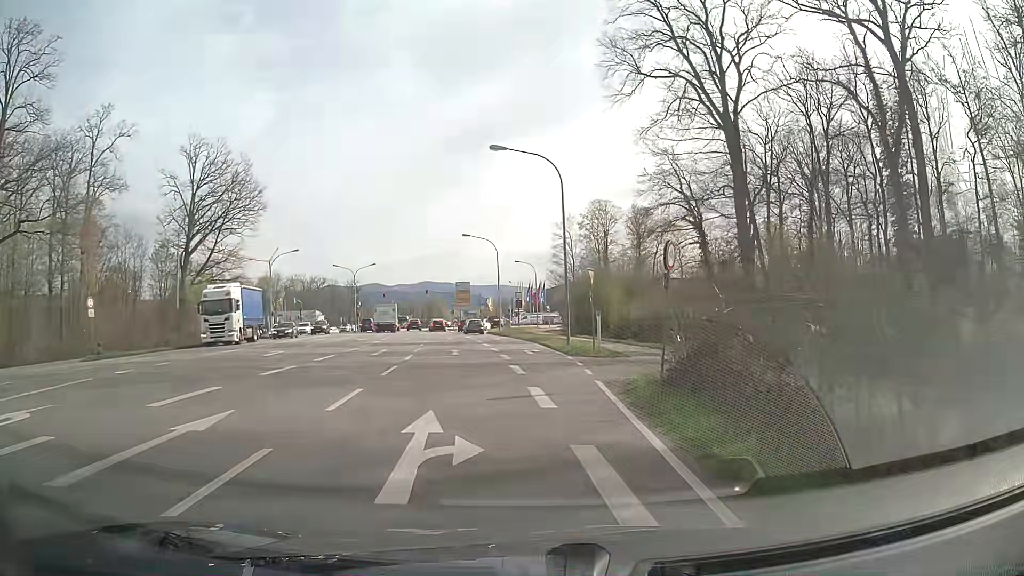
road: secondary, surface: asphalt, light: Day
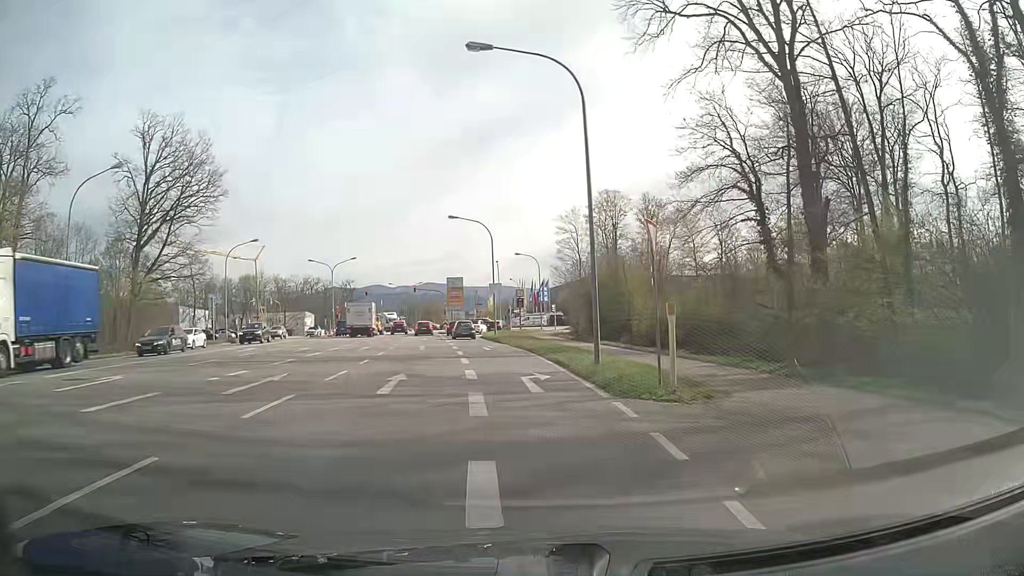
(-0.1, +12.6) m; -1°
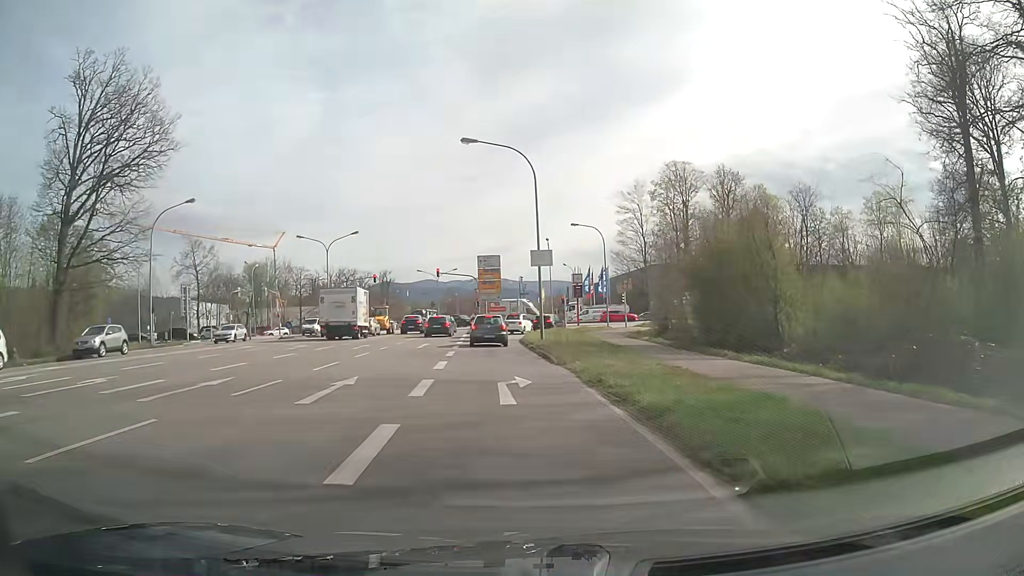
(-0.7, +21.9) m; -5°
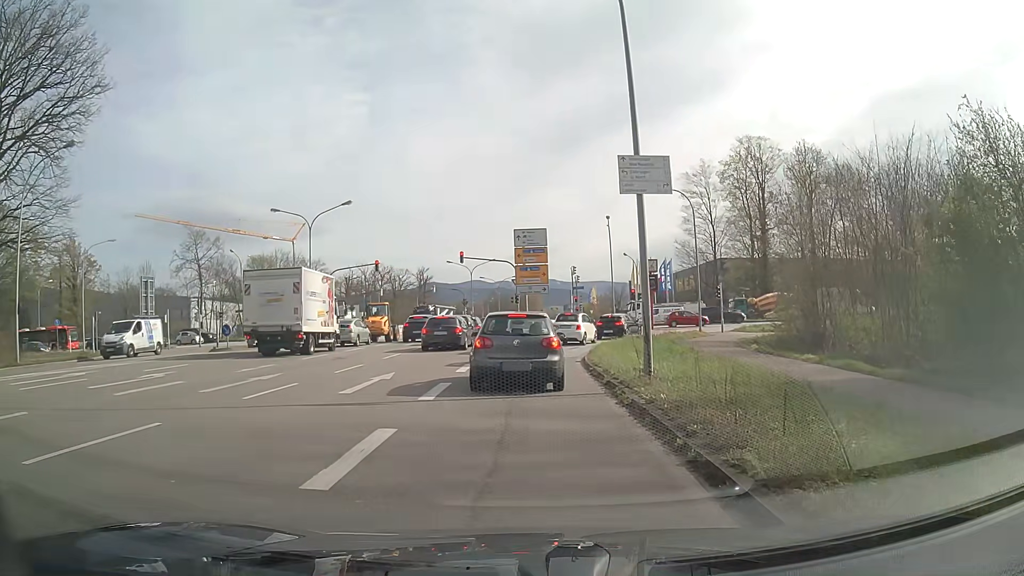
(-0.6, +17.7) m; -4°
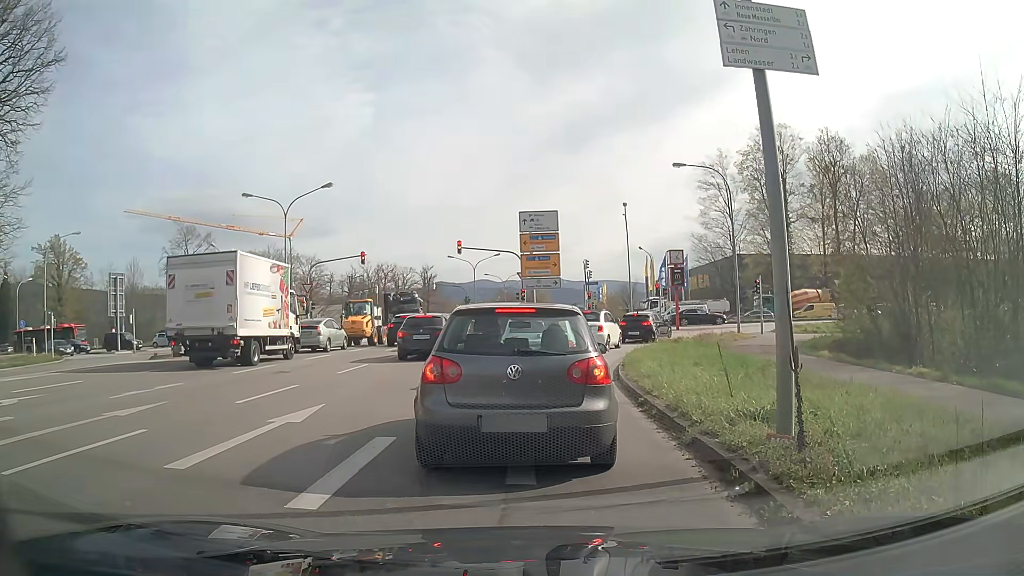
(0.0, +6.2) m; -1°
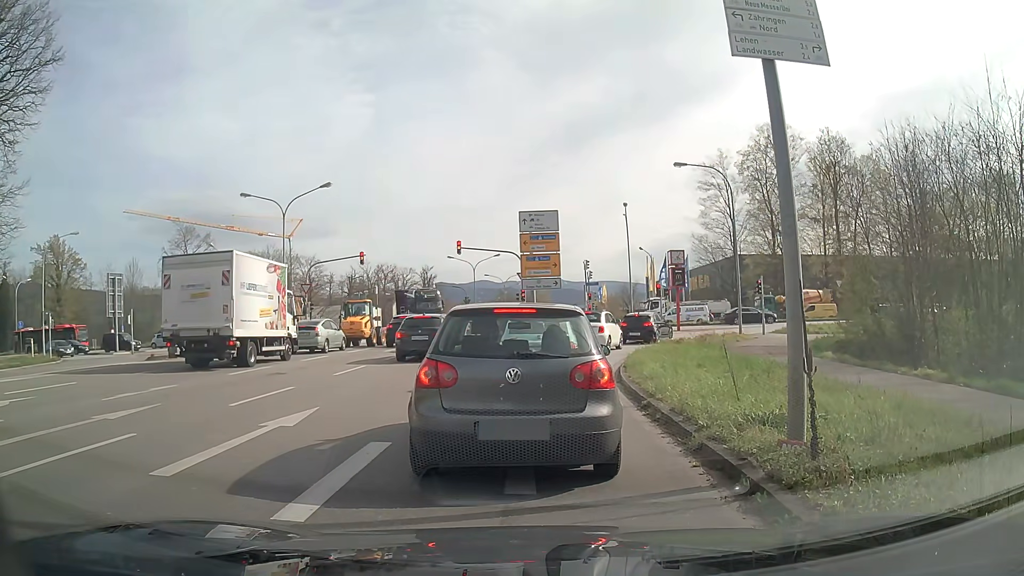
(0.0, +0.3) m; 0°
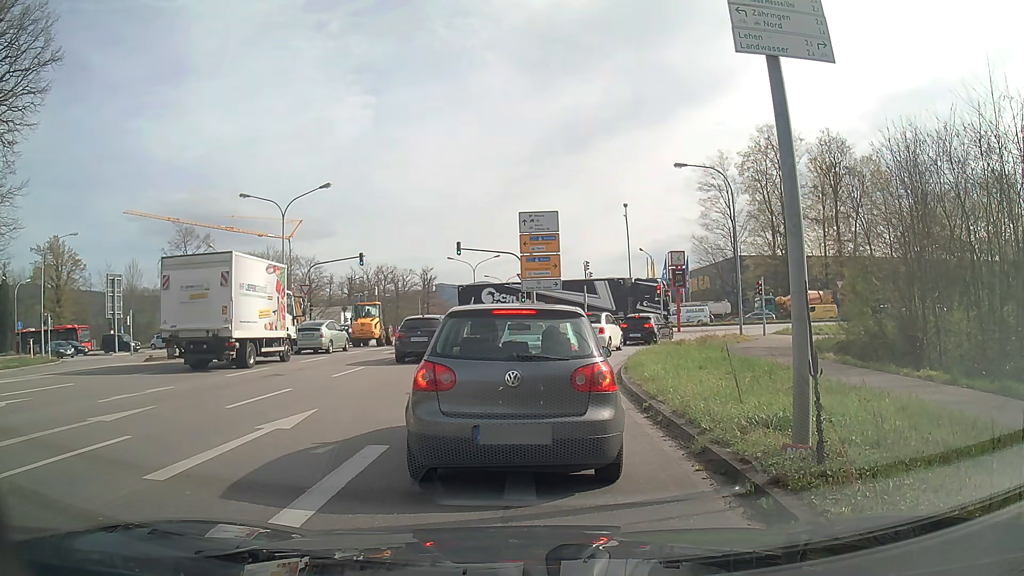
(0.0, +0.2) m; 0°
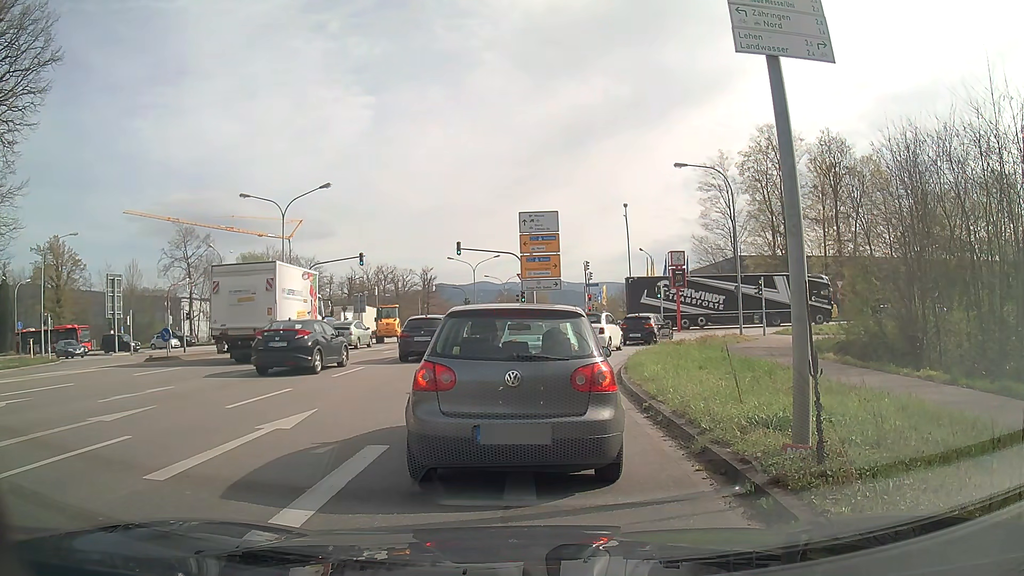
(0.0, 0.0) m; 0°
(0, +10) (+1, +20) (+3, +30) (+9, +38) (+16, +45) (+25, +49) (+34, +52) (+44, +52) (+54, +52) (+64, +52) m
